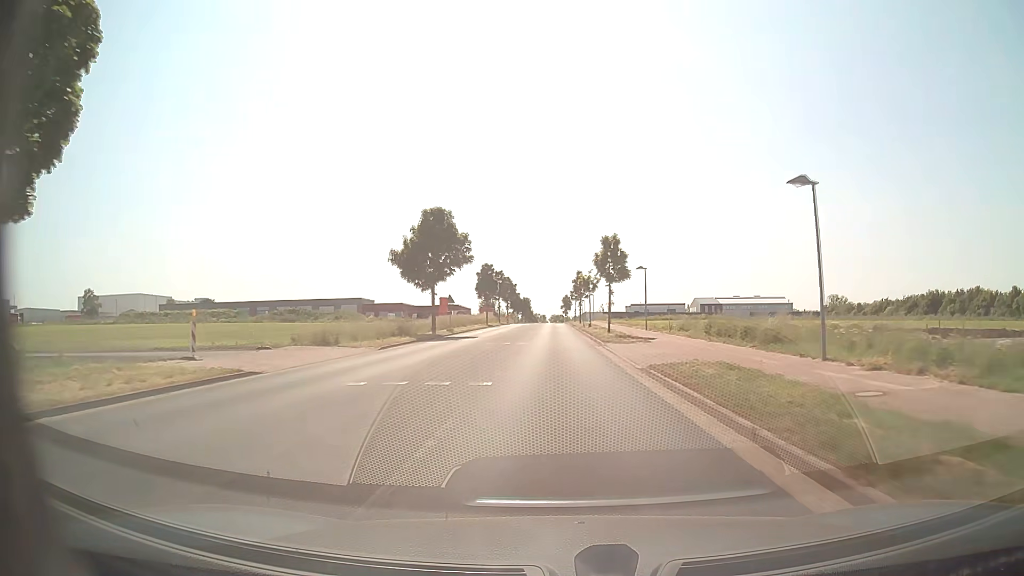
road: tertiary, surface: asphalt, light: Day
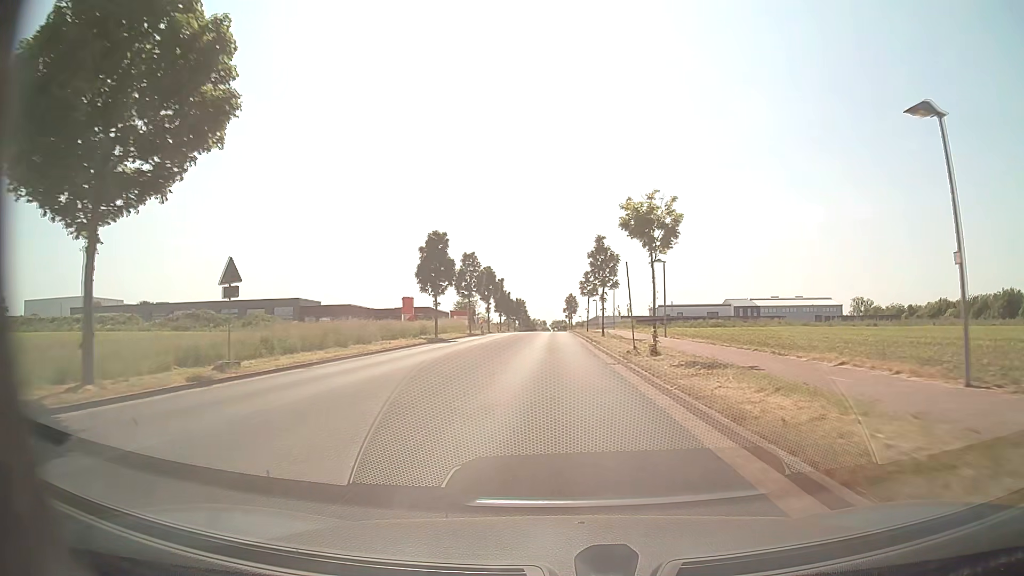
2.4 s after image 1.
(0.0, +39.1) m; 0°
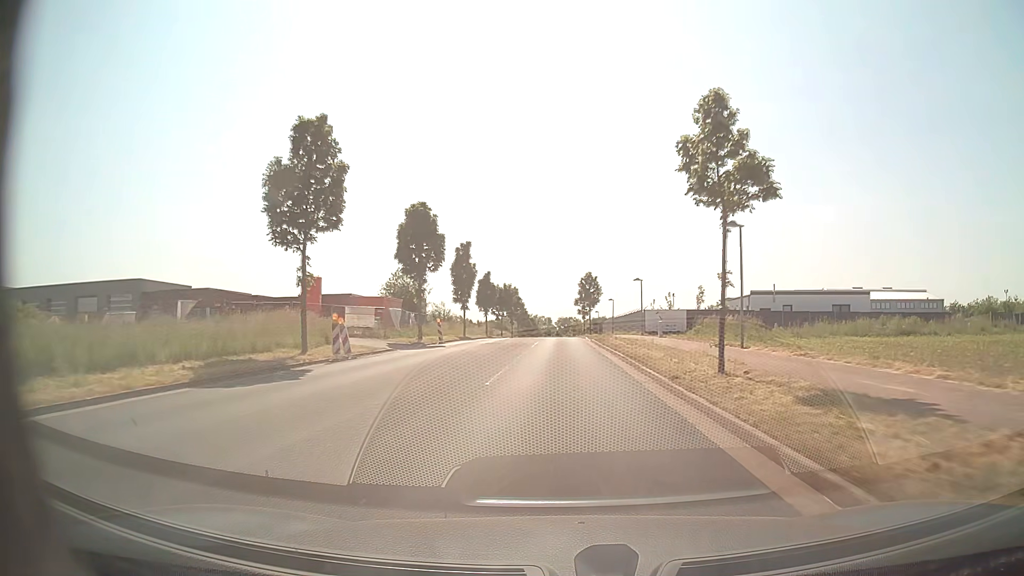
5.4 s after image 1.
(-0.3, +49.8) m; -1°
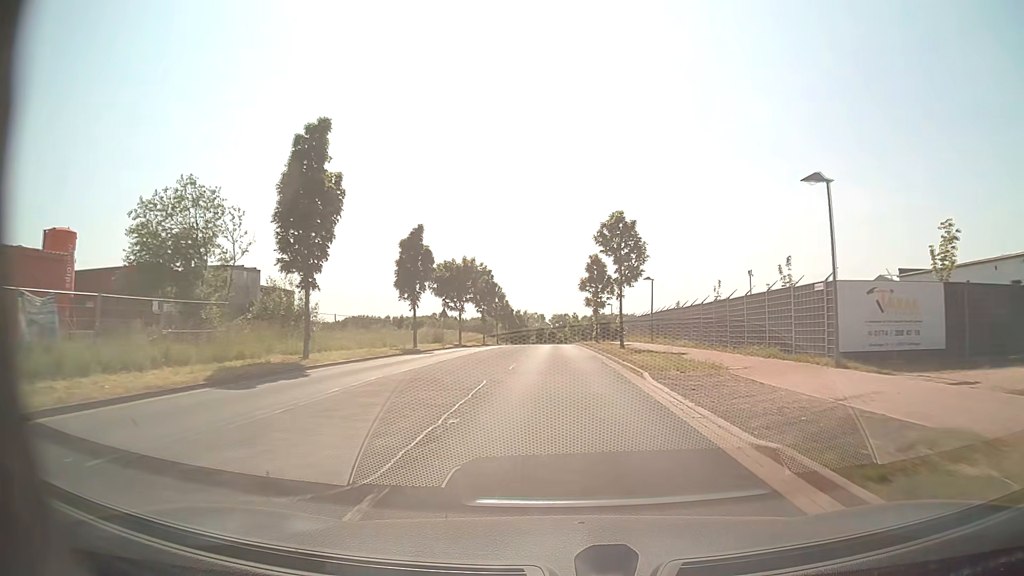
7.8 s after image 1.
(+0.2, +39.2) m; +1°
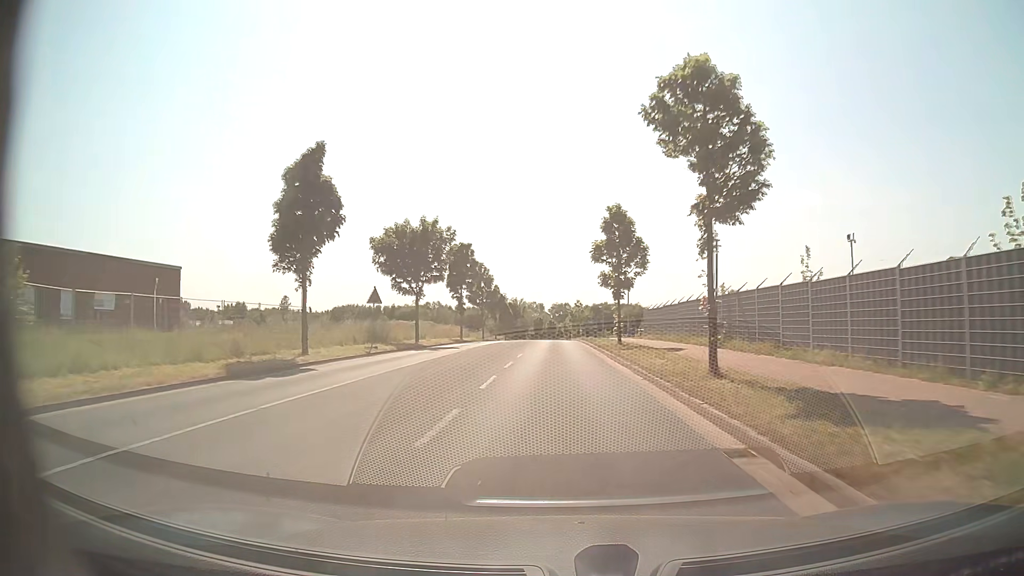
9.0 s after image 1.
(0.0, +19.3) m; 0°
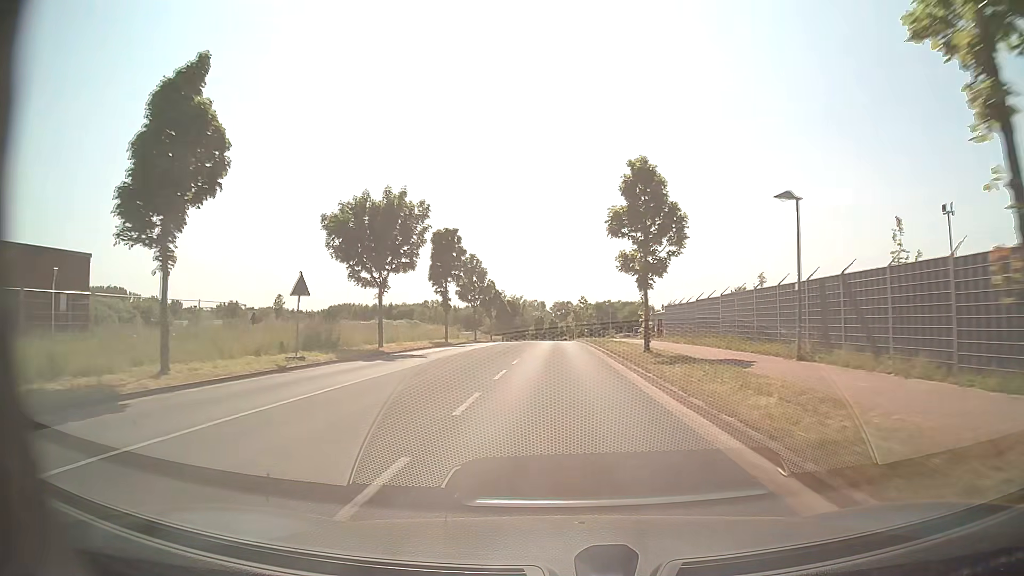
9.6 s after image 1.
(0.0, +9.7) m; 0°
(0, +10) (0, +20) (0, +30) (0, +40) (0, +50) (0, +60) (0, +70) (0, +80) (0, +90) (0, +100) m
